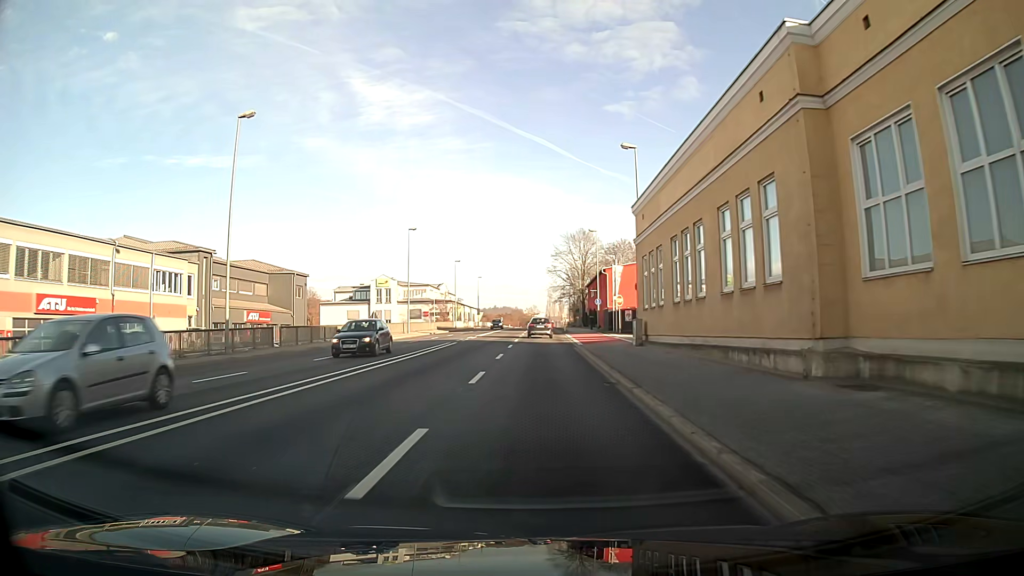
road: primary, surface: asphalt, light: Day
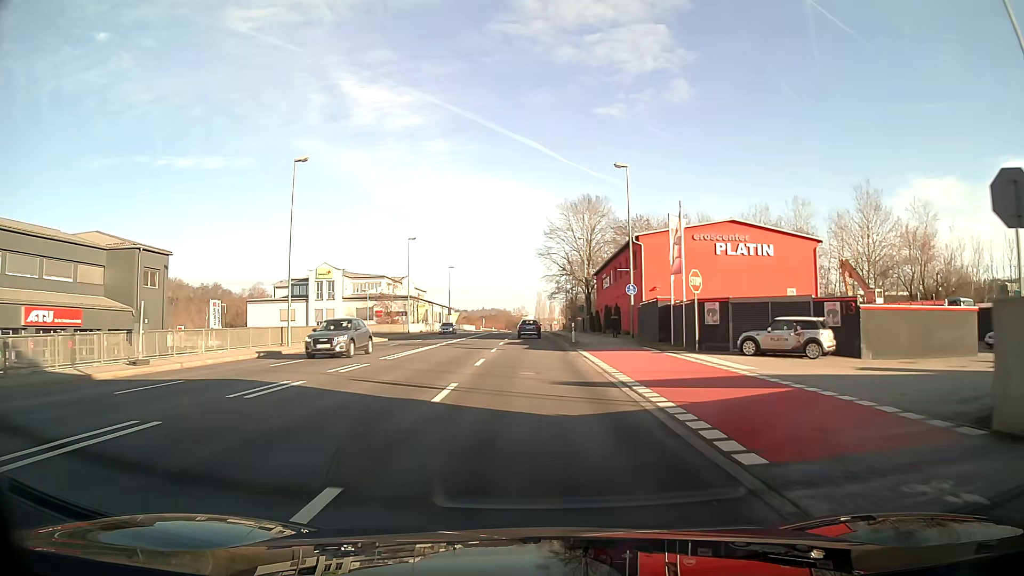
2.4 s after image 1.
(+0.1, +30.2) m; +1°
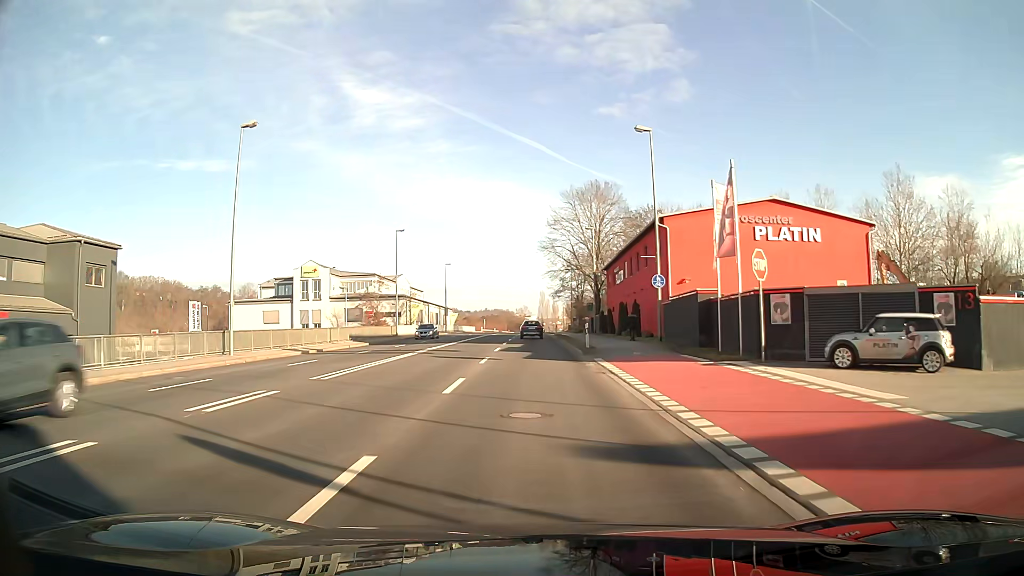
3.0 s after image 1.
(0.0, +7.7) m; 0°
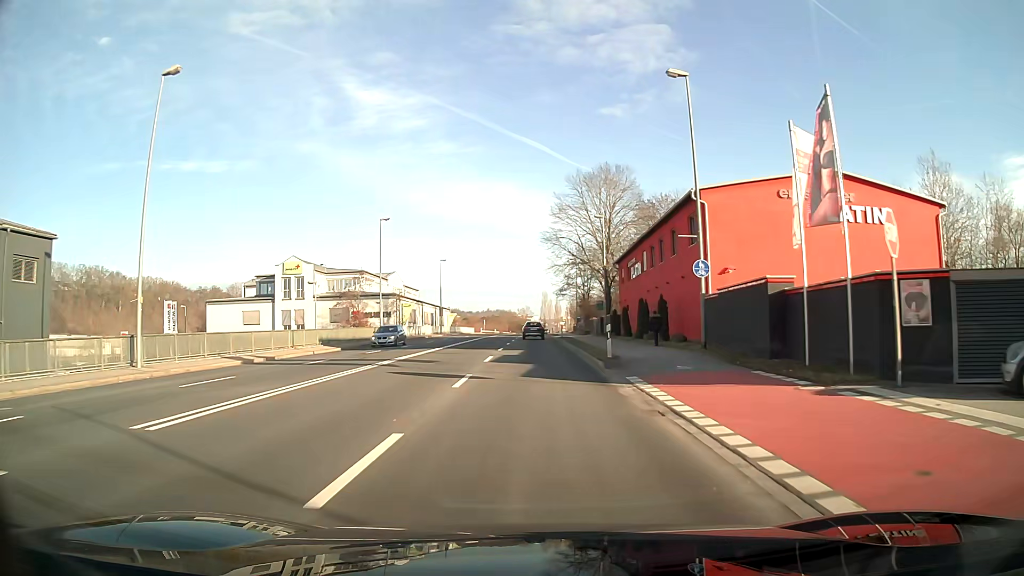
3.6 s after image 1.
(0.0, +7.7) m; 0°
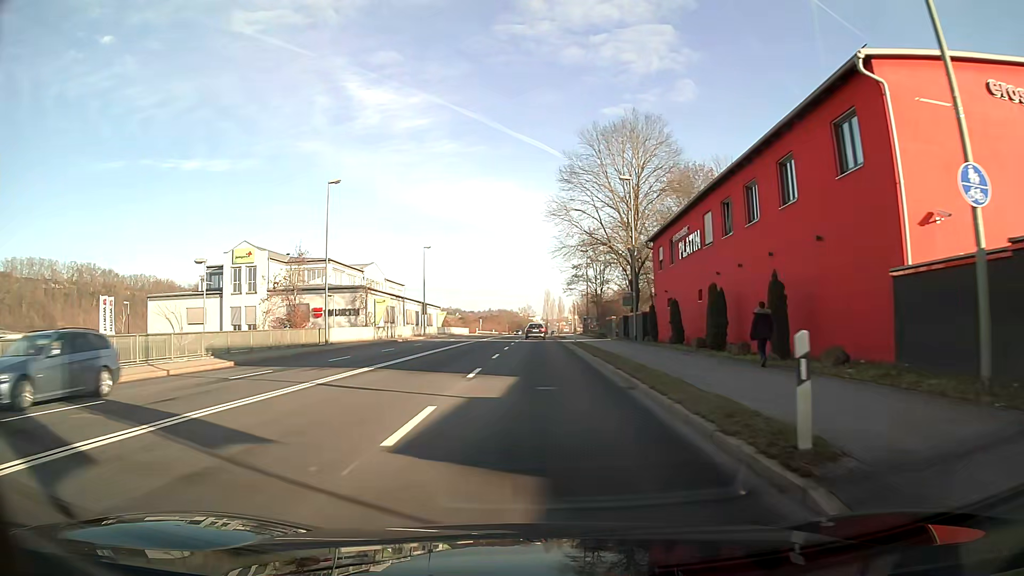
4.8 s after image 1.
(0.0, +15.6) m; 0°
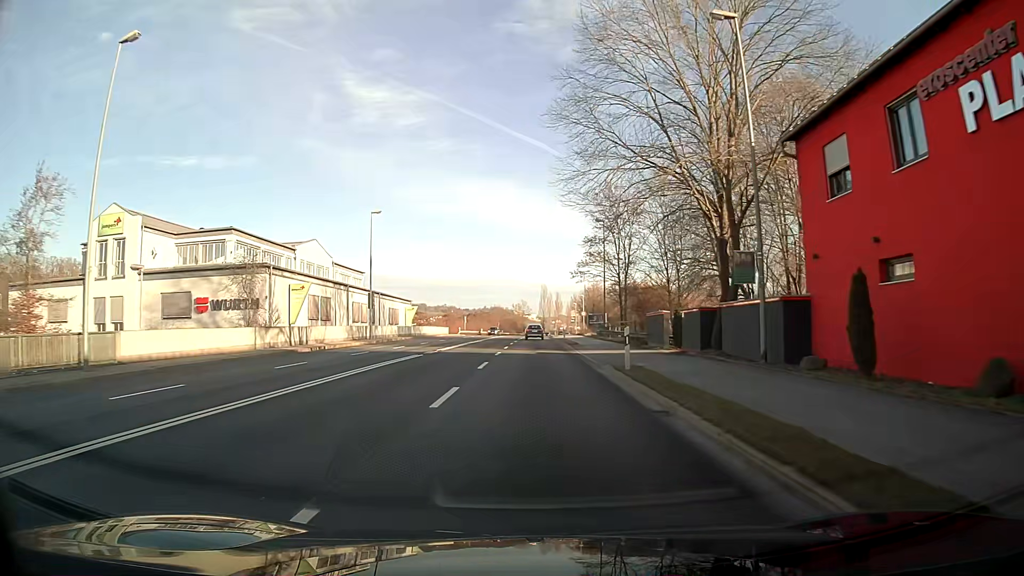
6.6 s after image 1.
(+0.1, +23.9) m; 0°
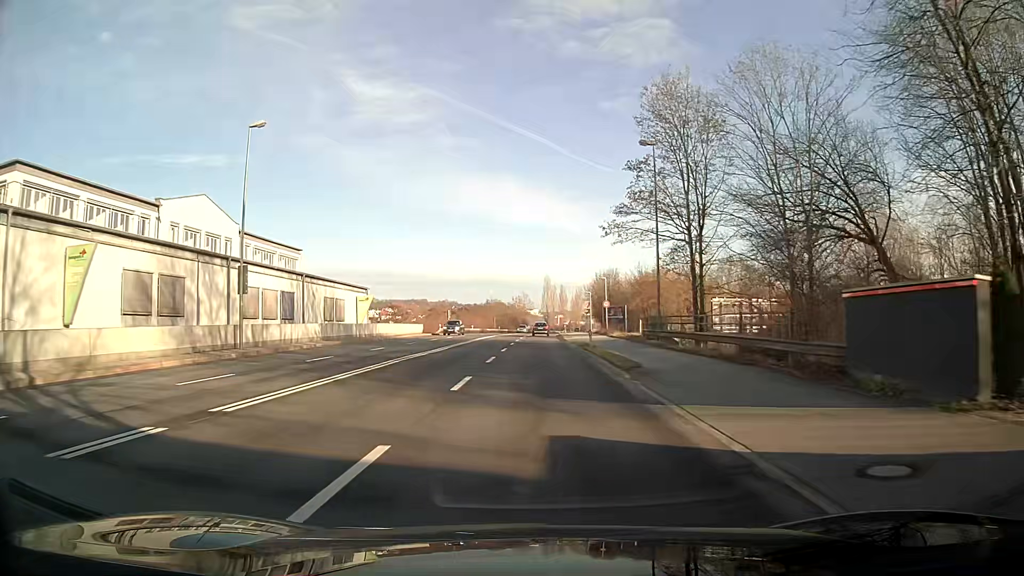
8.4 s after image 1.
(0.0, +24.7) m; 0°
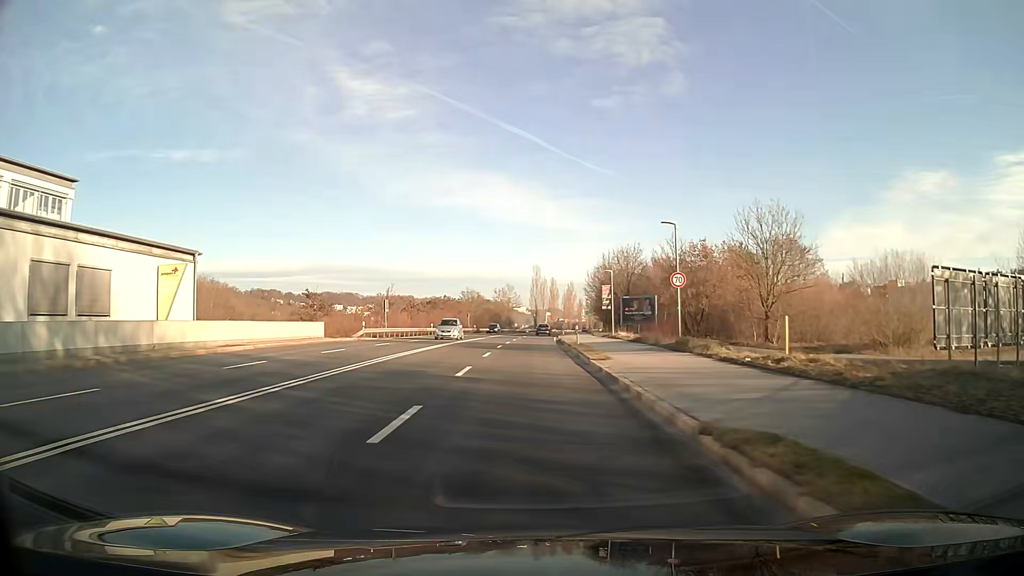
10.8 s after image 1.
(+0.3, +33.0) m; +1°
